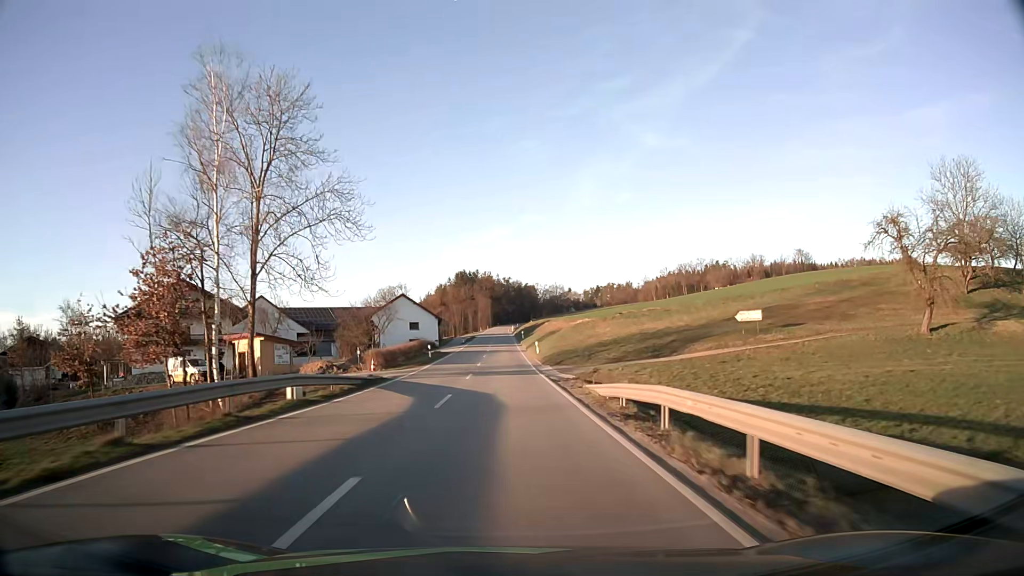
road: secondary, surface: asphalt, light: Day
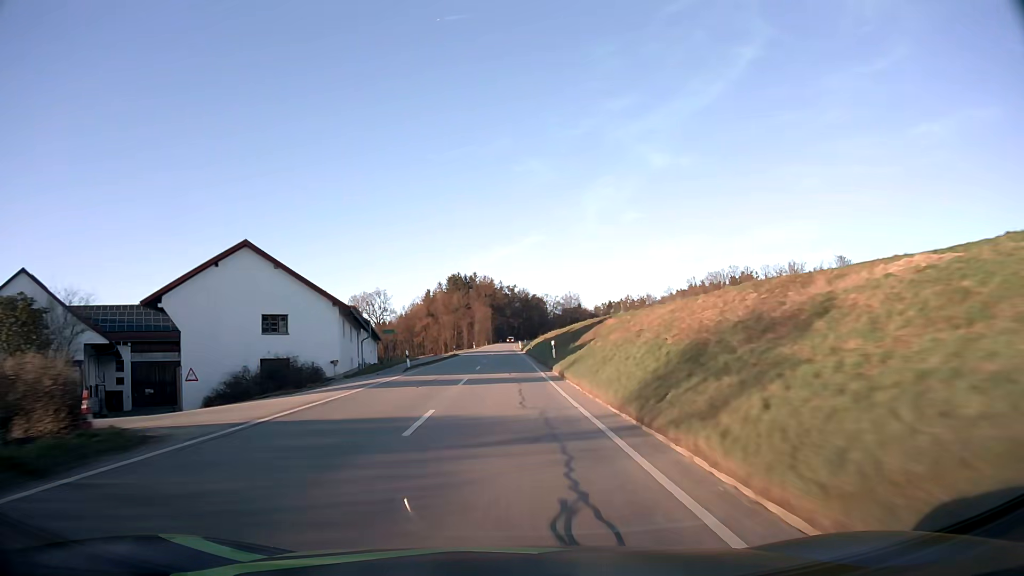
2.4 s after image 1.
(-0.2, +53.0) m; 0°
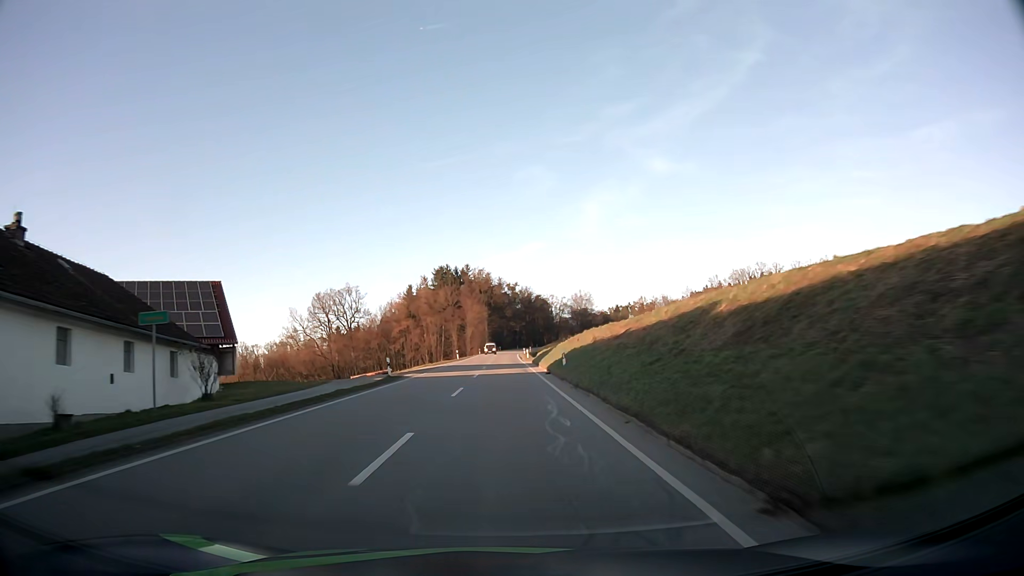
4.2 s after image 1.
(0.0, +39.5) m; 0°
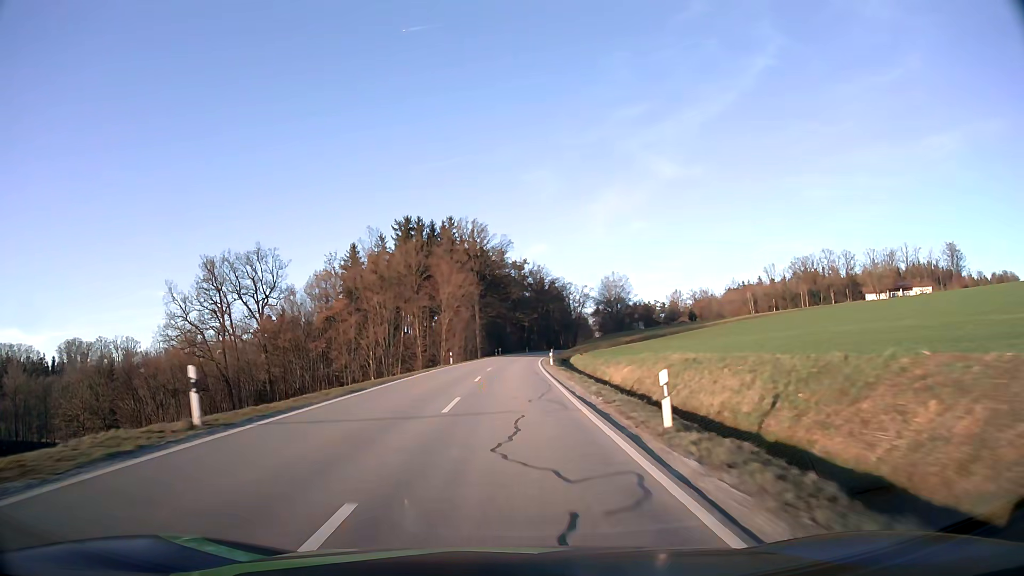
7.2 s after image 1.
(-0.1, +65.5) m; 0°
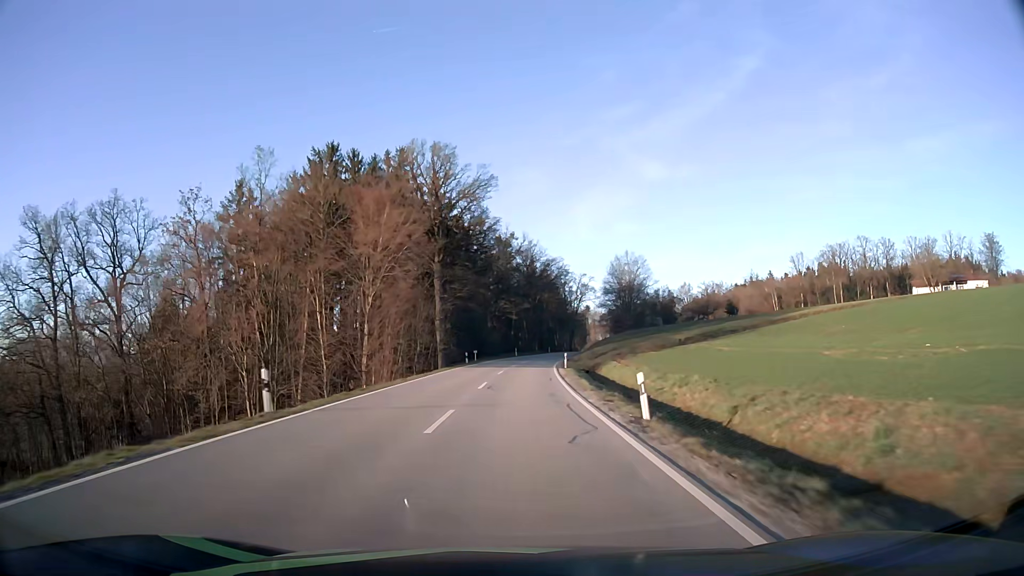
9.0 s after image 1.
(+0.3, +39.3) m; +1°
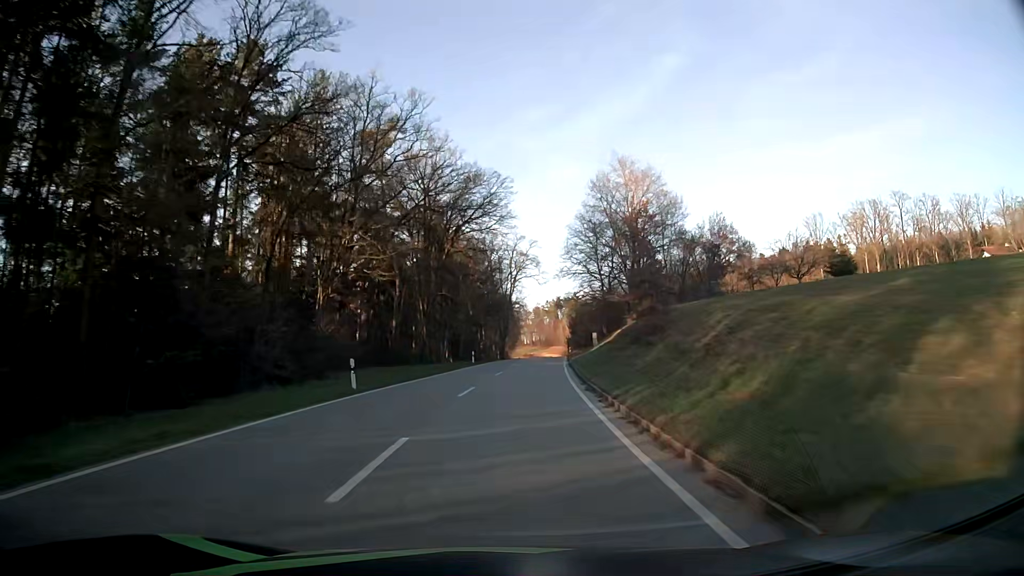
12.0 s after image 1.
(+3.5, +65.8) m; +6°
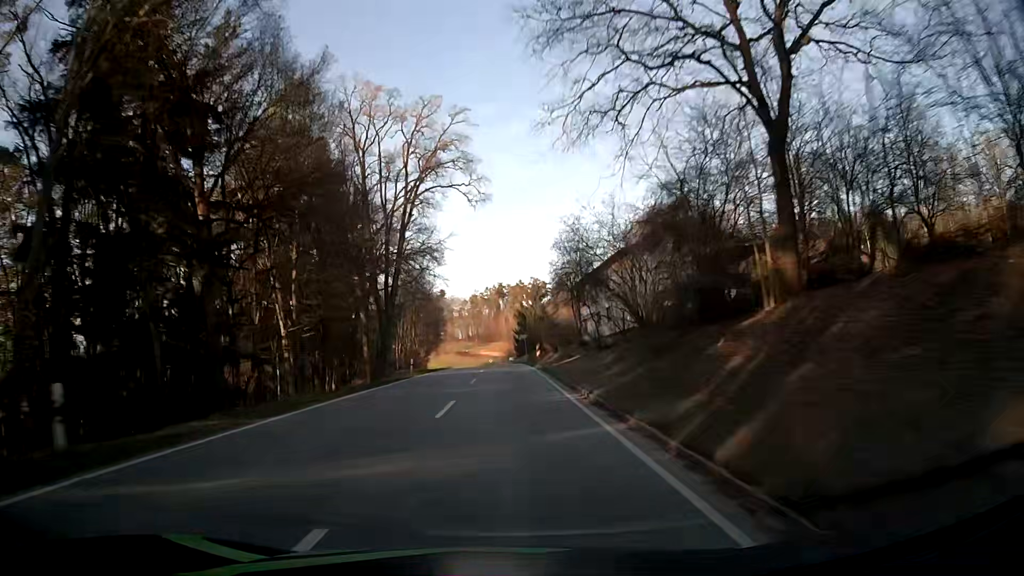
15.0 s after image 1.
(+4.7, +64.9) m; +6°
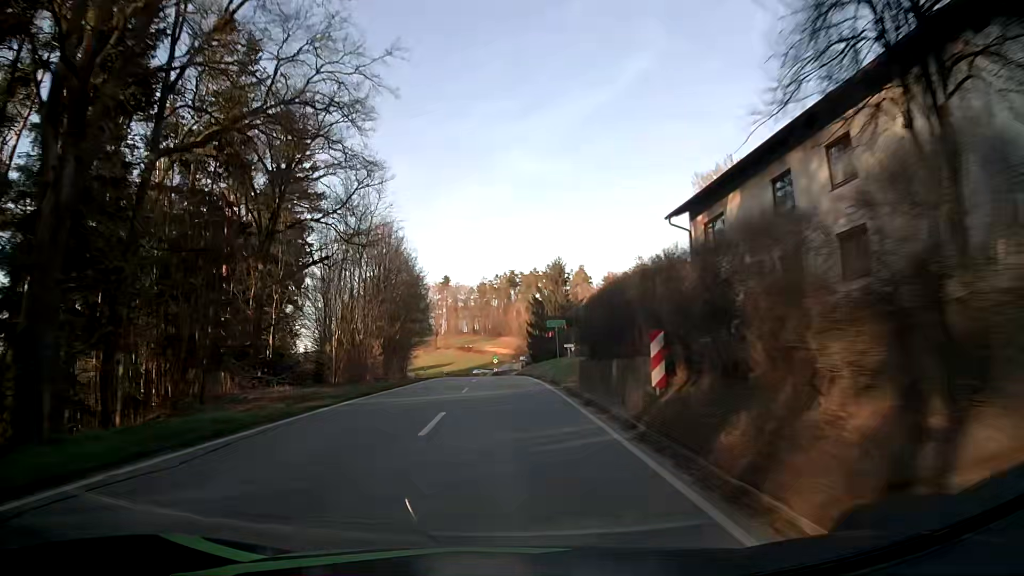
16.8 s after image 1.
(-0.1, +38.4) m; -1°
(0, +10) (0, +20) (0, +30) (-1, +40) (-1, +50) (-1, +60) (-2, +70) (-2, +80) (-3, +90) (-4, +100) m
